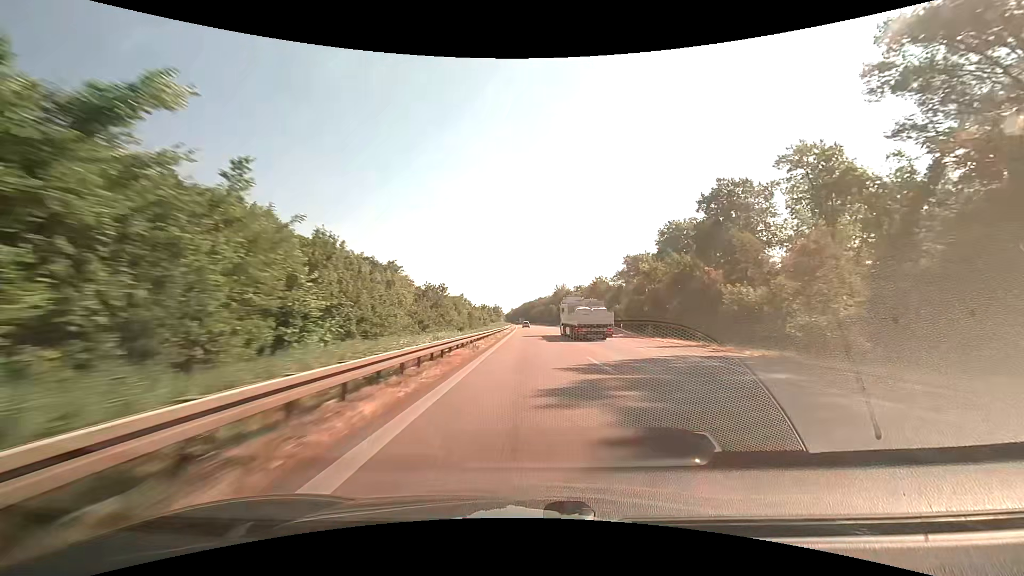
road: motorway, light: Day
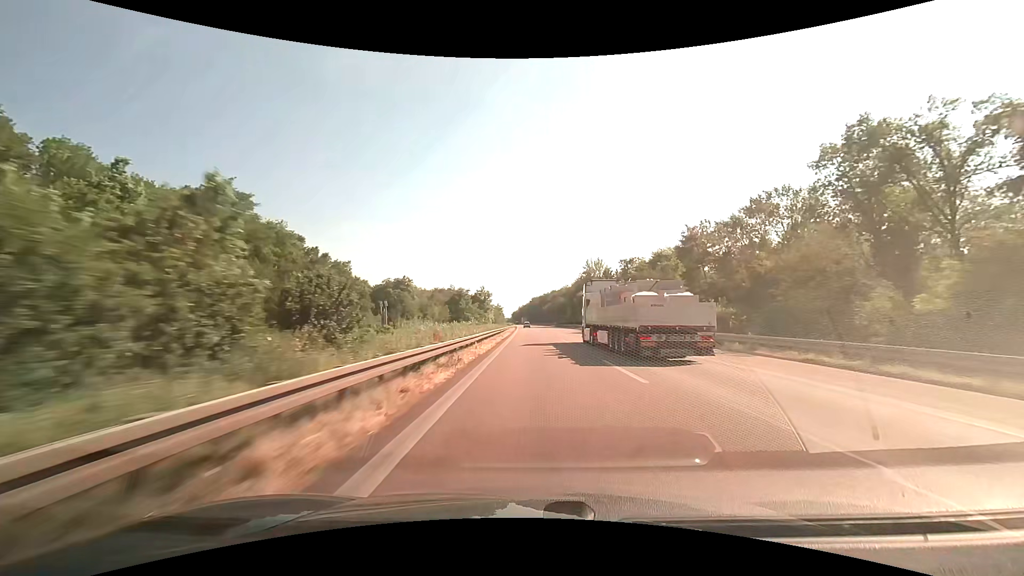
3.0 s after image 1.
(-0.9, +93.3) m; -1°
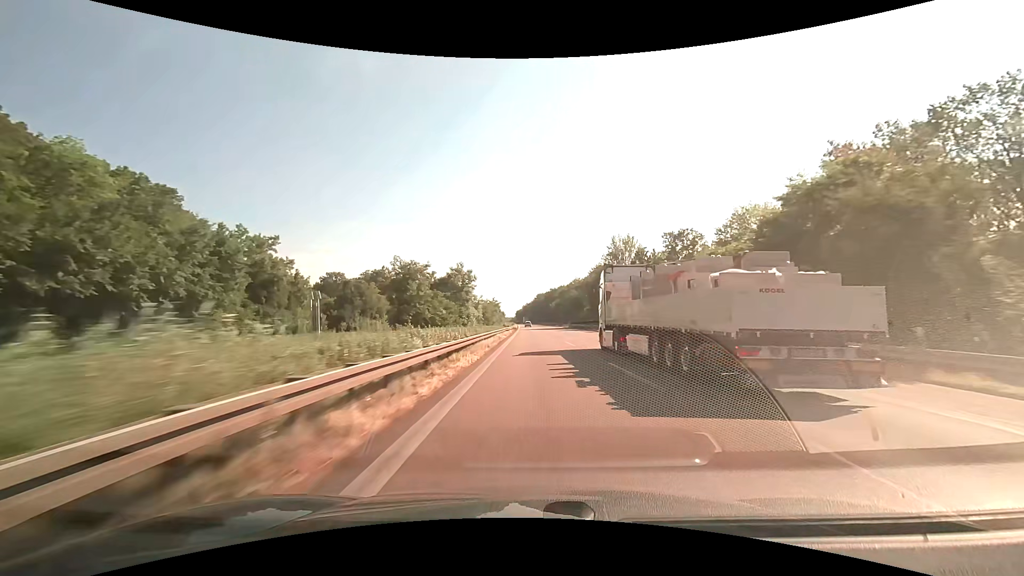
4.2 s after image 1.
(0.0, +37.8) m; 0°
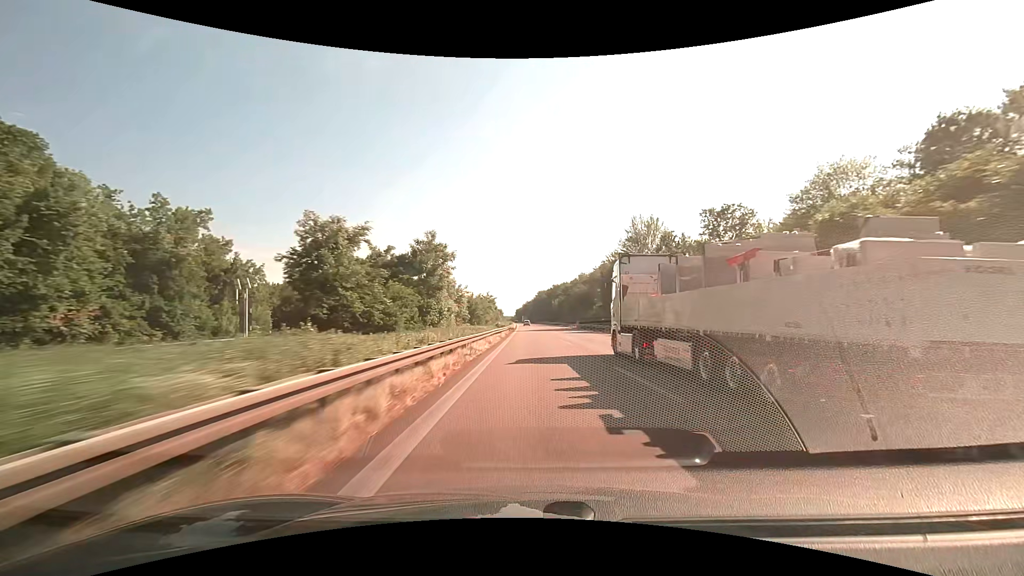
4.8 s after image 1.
(-0.1, +19.0) m; 0°
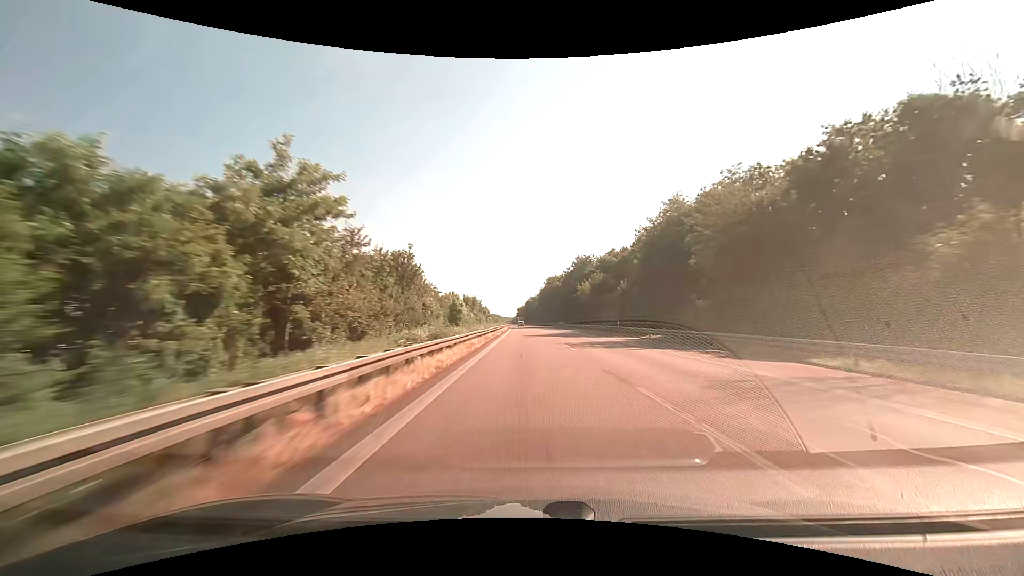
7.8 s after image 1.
(-0.4, +95.4) m; 0°
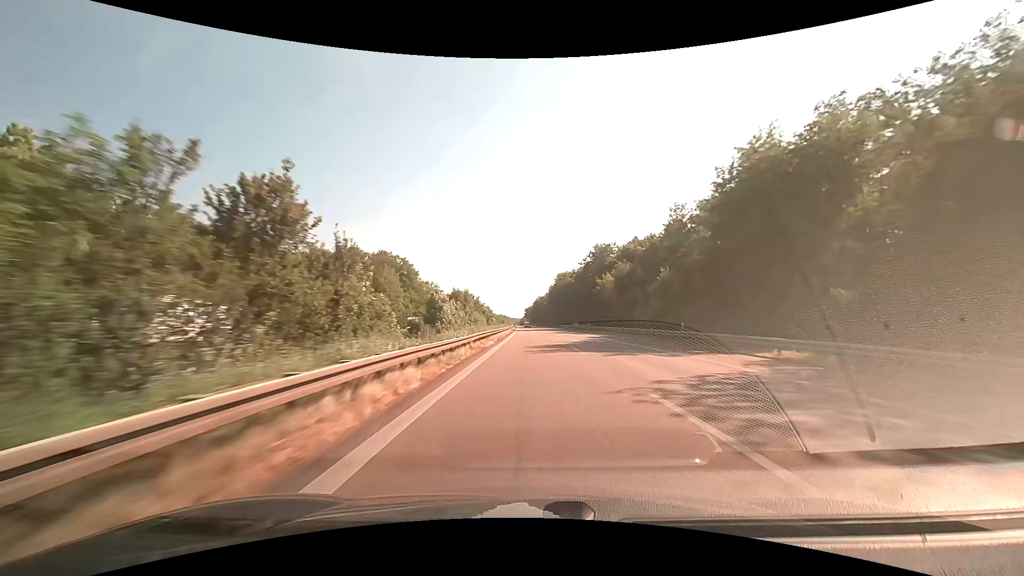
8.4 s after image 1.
(-0.1, +19.0) m; -1°
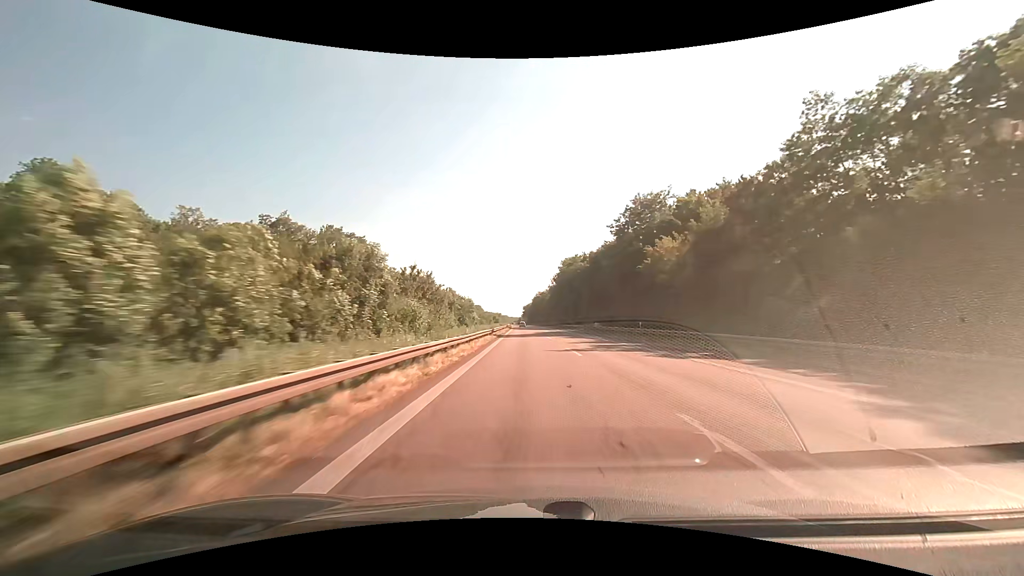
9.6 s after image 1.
(0.0, +38.0) m; 0°
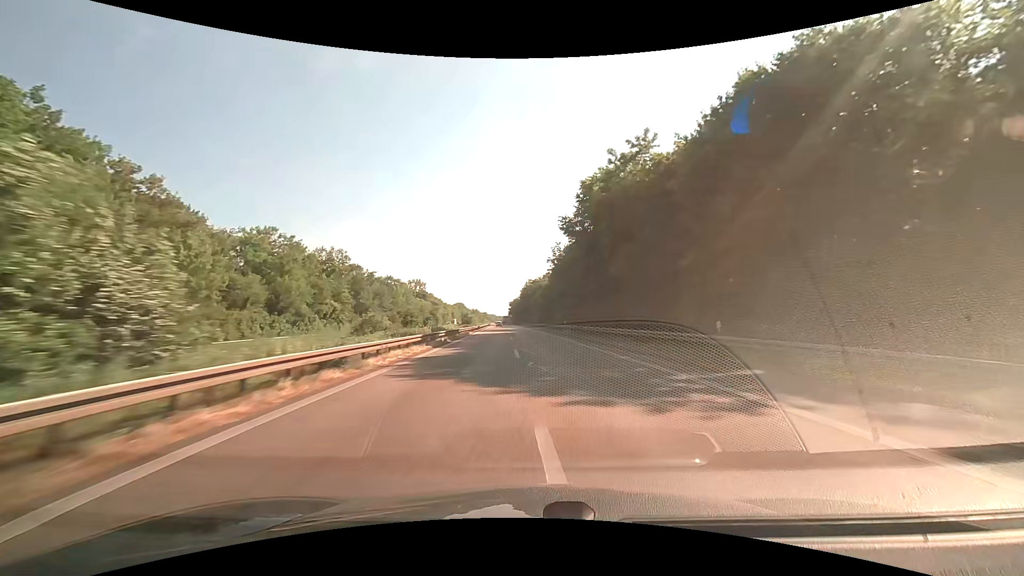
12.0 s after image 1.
(+0.7, +75.3) m; +1°
(0, +10) (0, +20) (0, +30) (0, +40) (0, +50) (-1, +60) (-1, +70) (-2, +80) (-2, +90) (-3, +100) m
